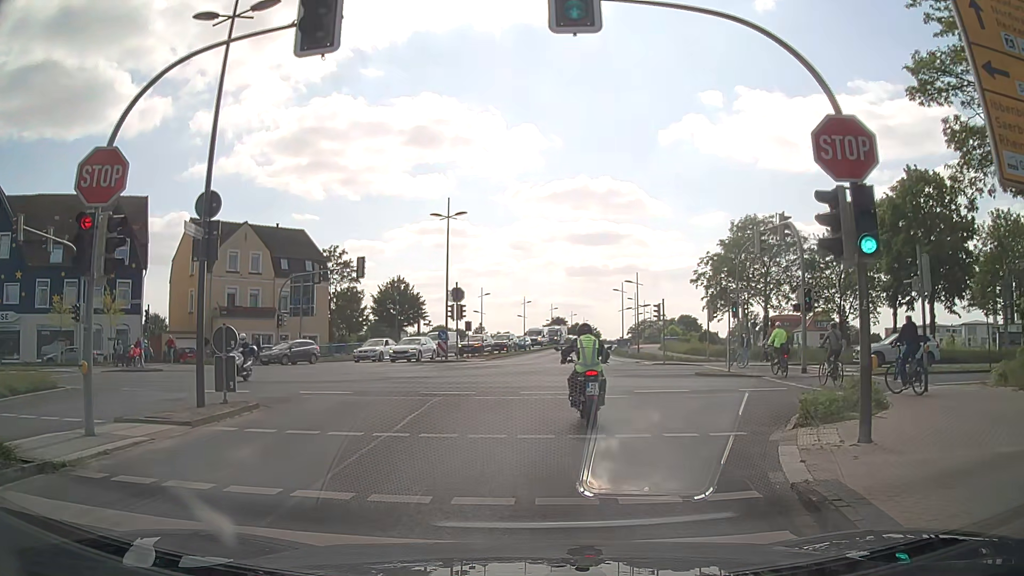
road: residential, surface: asphalt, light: Day
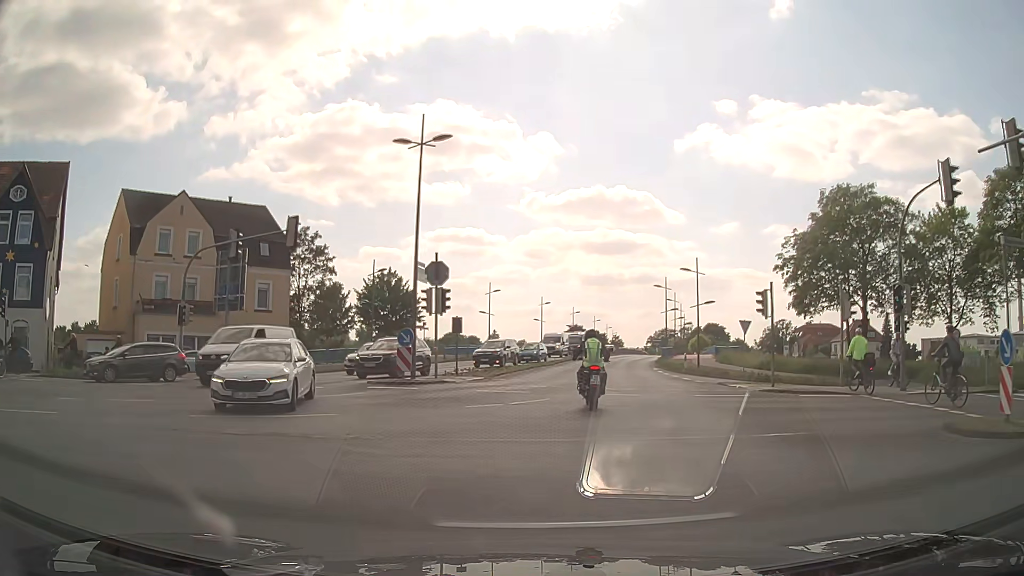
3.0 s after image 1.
(-0.5, +15.9) m; -2°
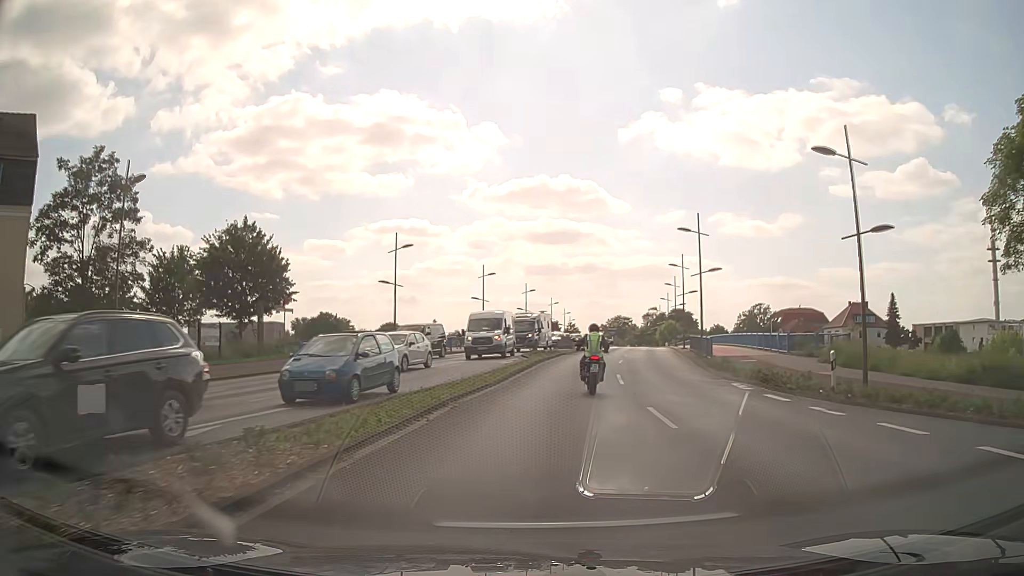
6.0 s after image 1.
(+0.6, +26.3) m; +4°
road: secondary
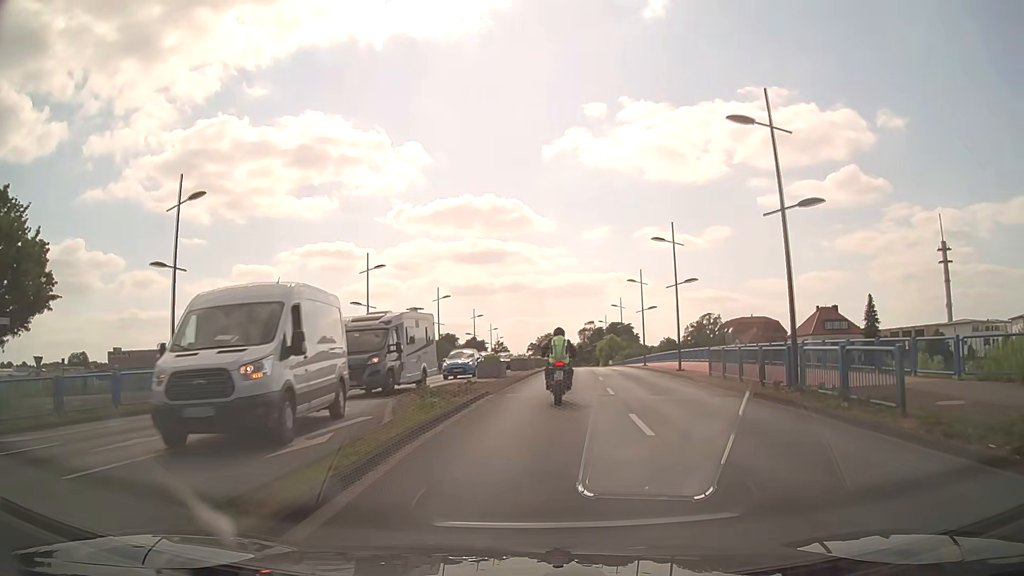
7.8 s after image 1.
(+1.1, +19.2) m; +6°
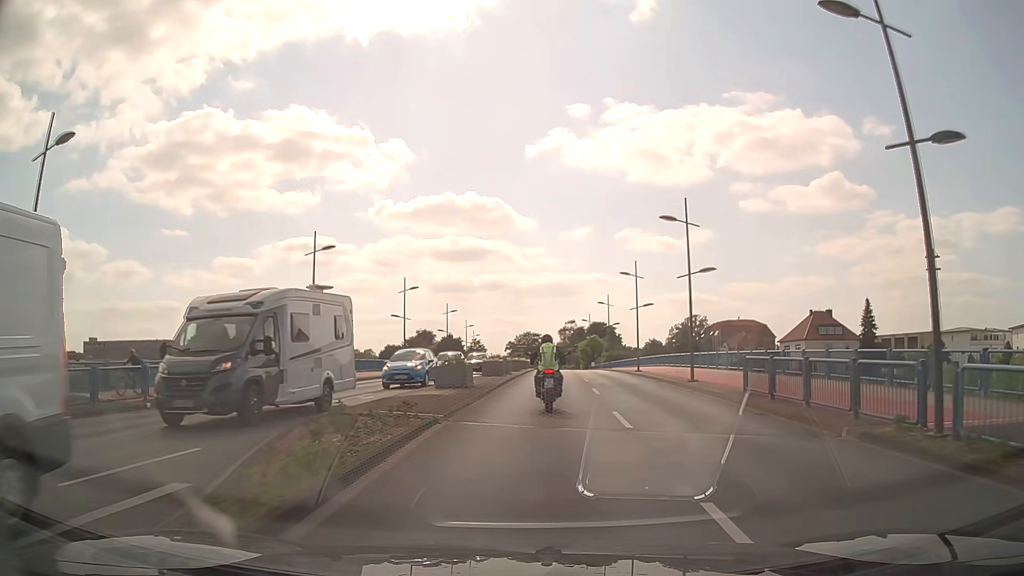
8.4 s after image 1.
(+0.1, +6.6) m; +2°
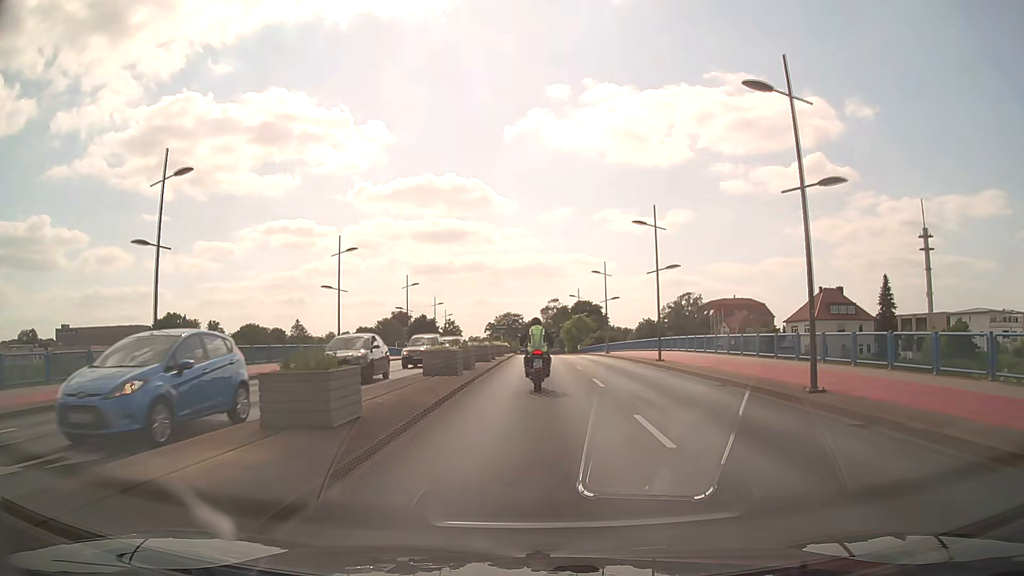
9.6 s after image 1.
(+0.2, +13.0) m; +1°
